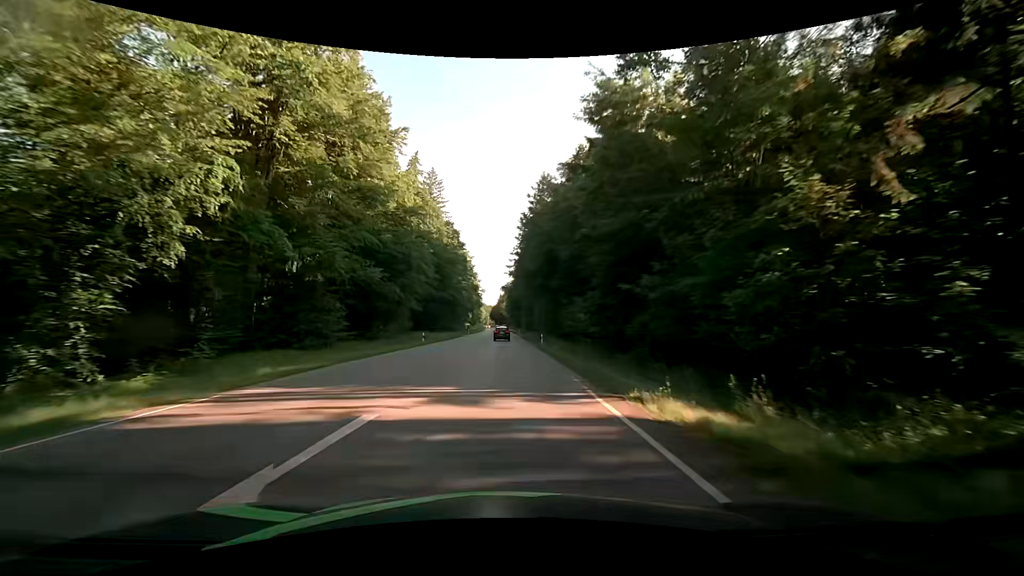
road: secondary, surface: asphalt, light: Day
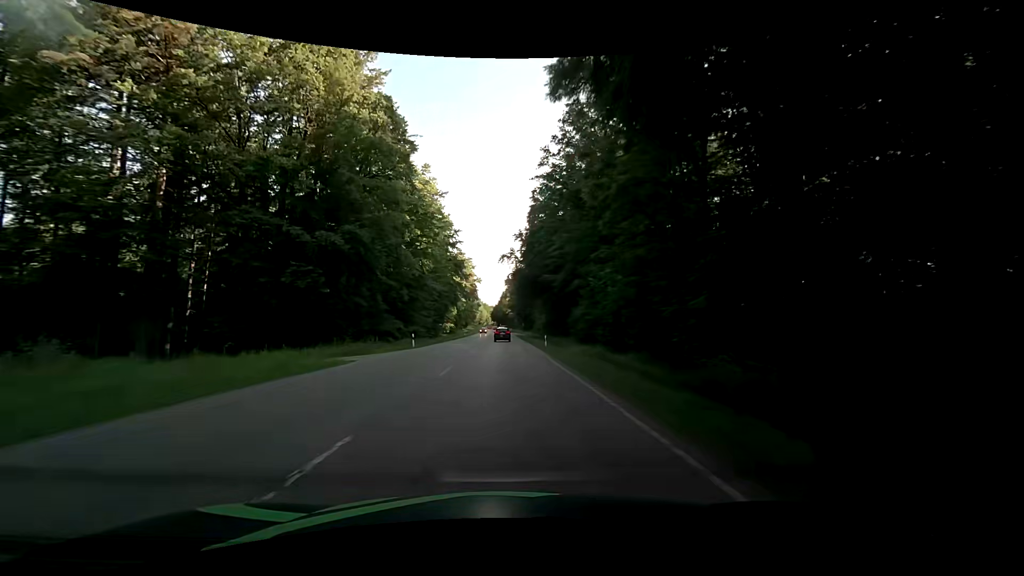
(+0.3, +61.8) m; 0°
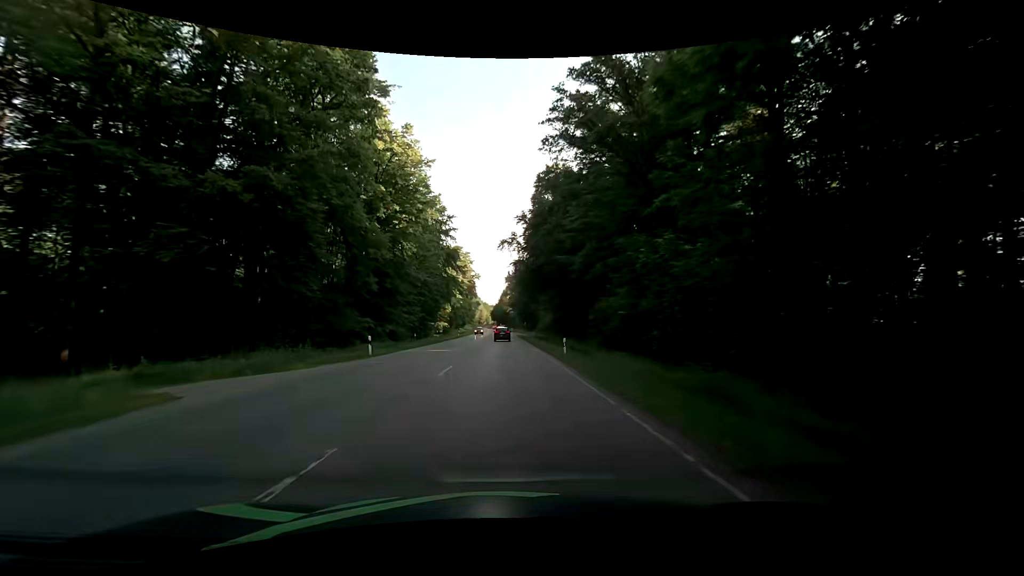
(-0.1, +12.4) m; -1°
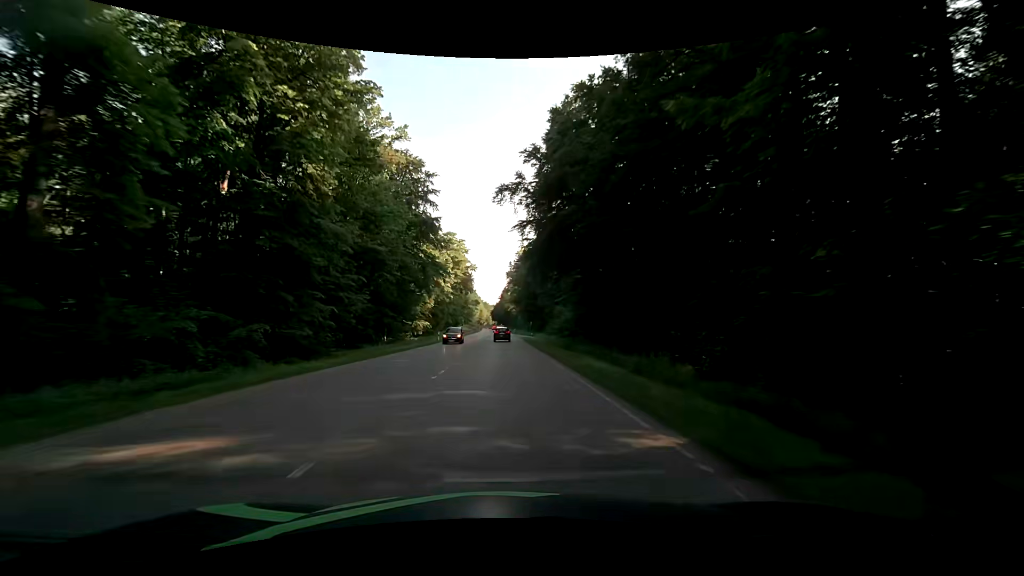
(+0.3, +24.9) m; +1°
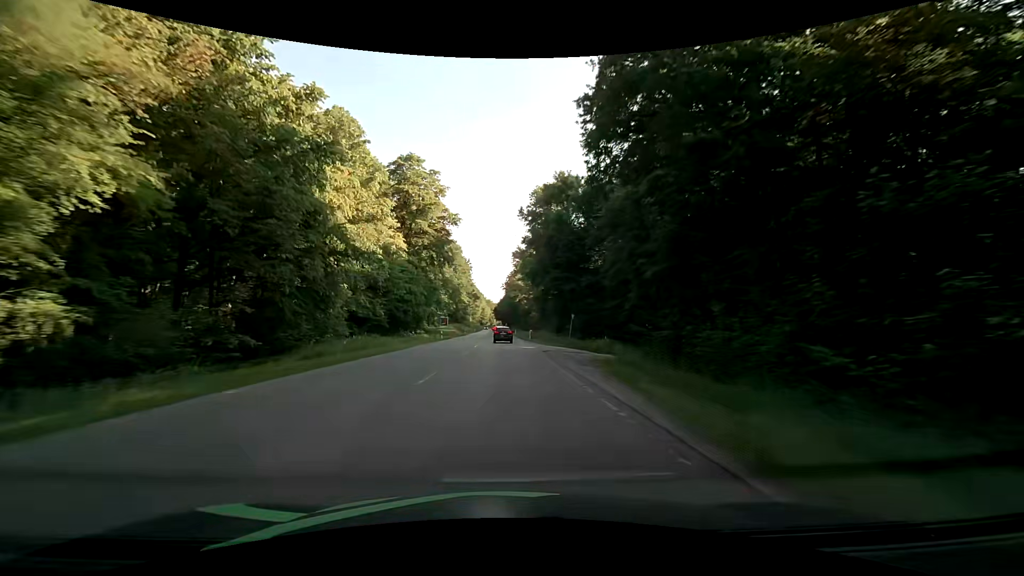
(-1.0, +62.0) m; -1°
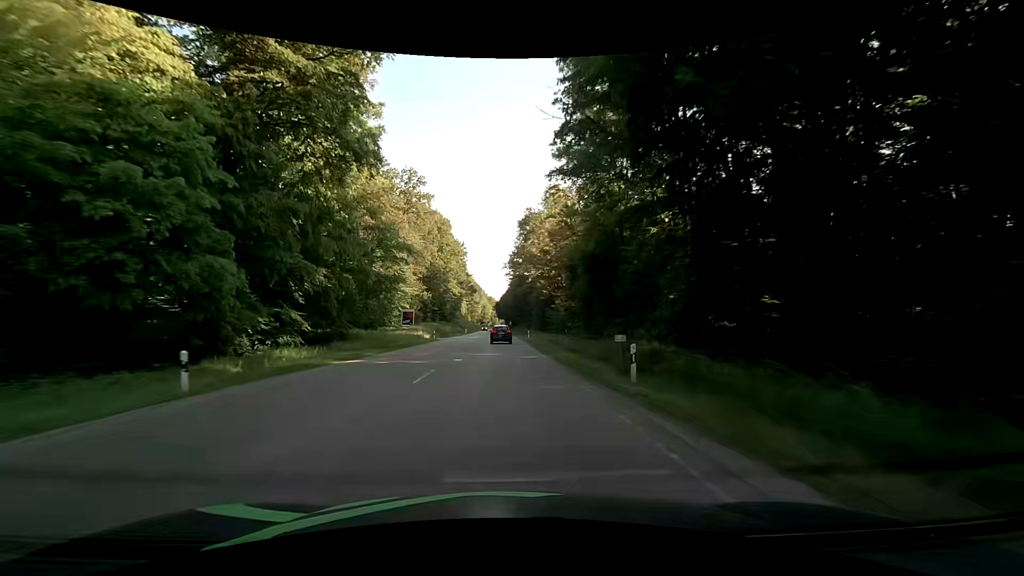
(-0.6, +47.7) m; -1°
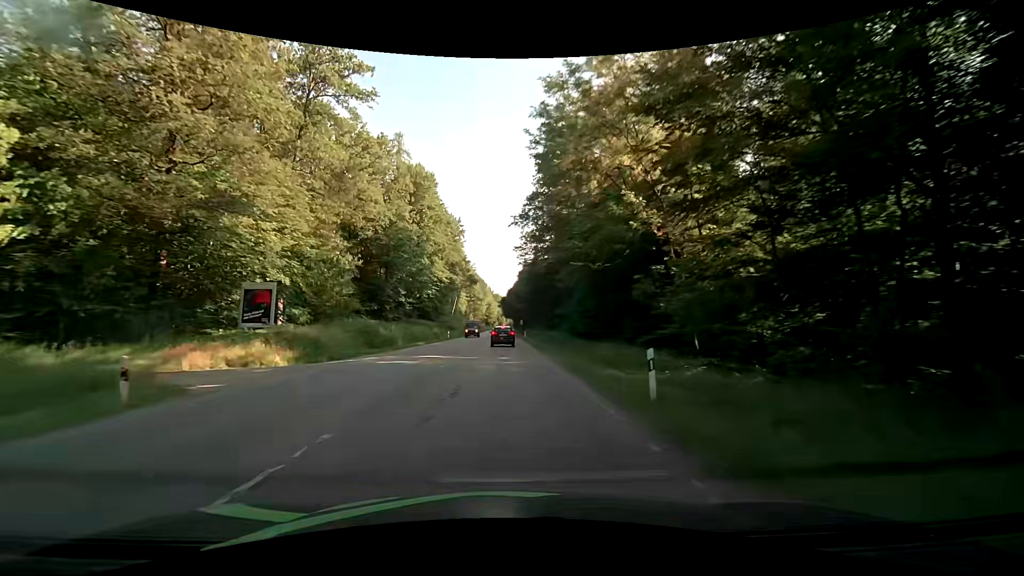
(-0.2, +45.0) m; 0°
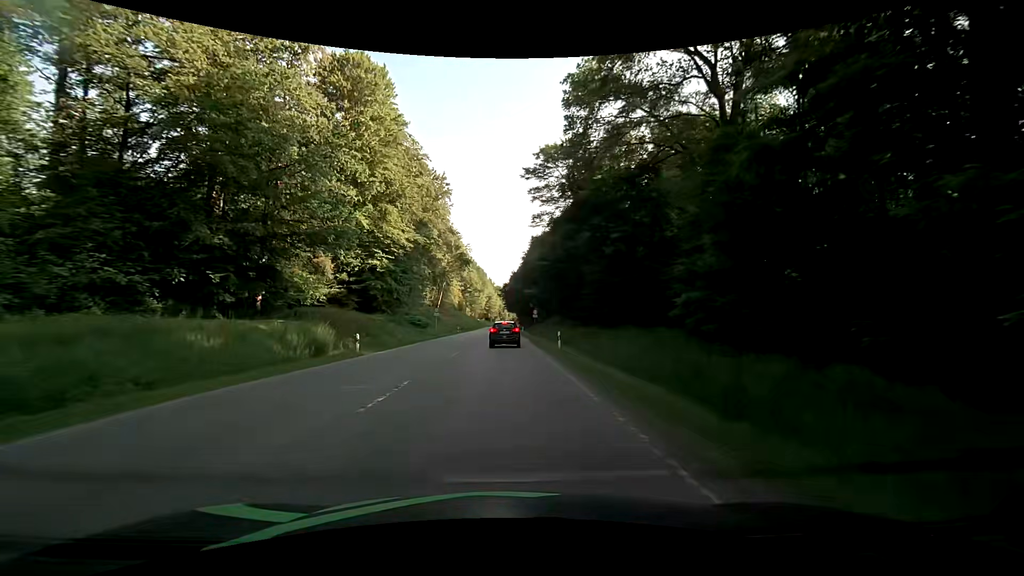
(-0.3, +40.6) m; -1°
(0, +10) (0, +20) (0, +30) (0, +40) (0, +50) (0, +60) (0, +70) (0, +80) (0, +90) (0, +100) m
